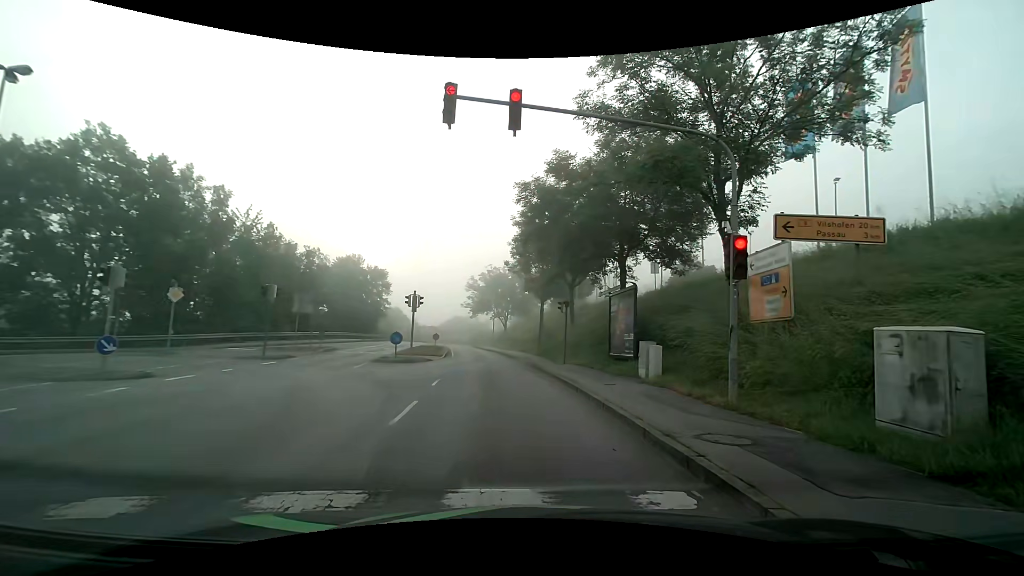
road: tertiary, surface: asphalt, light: Day
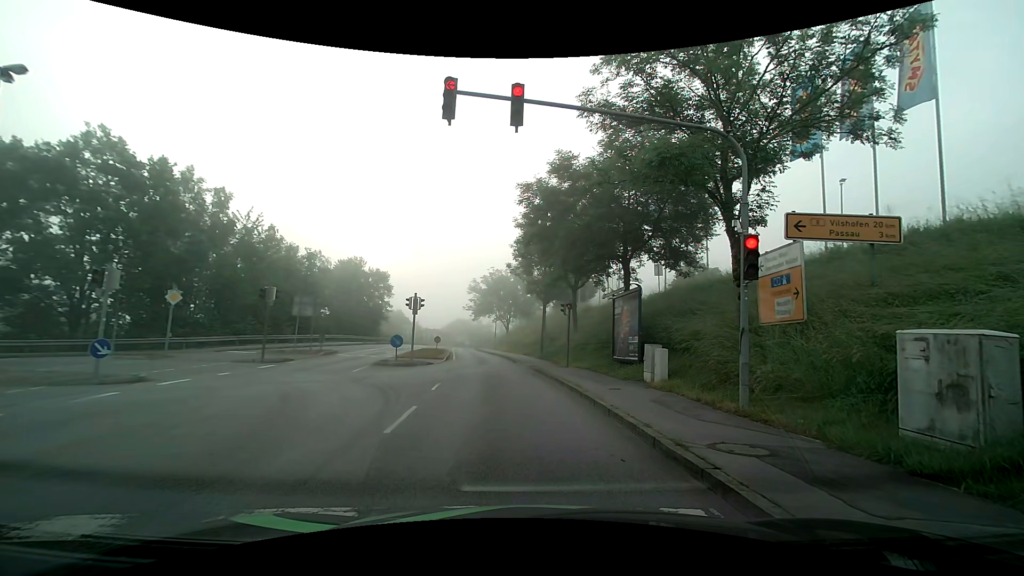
(0.0, +0.4) m; 0°
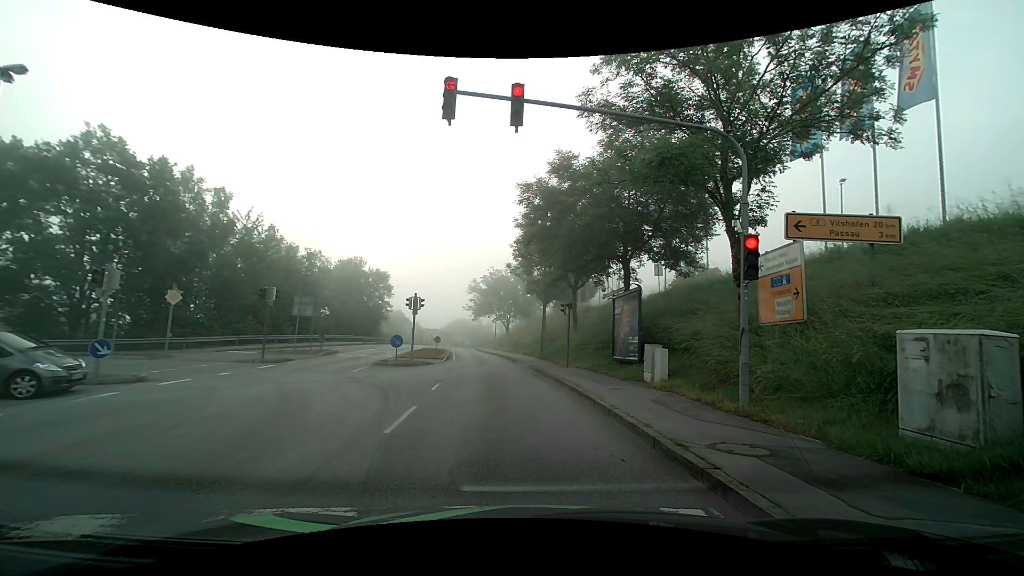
(0.0, 0.0) m; 0°
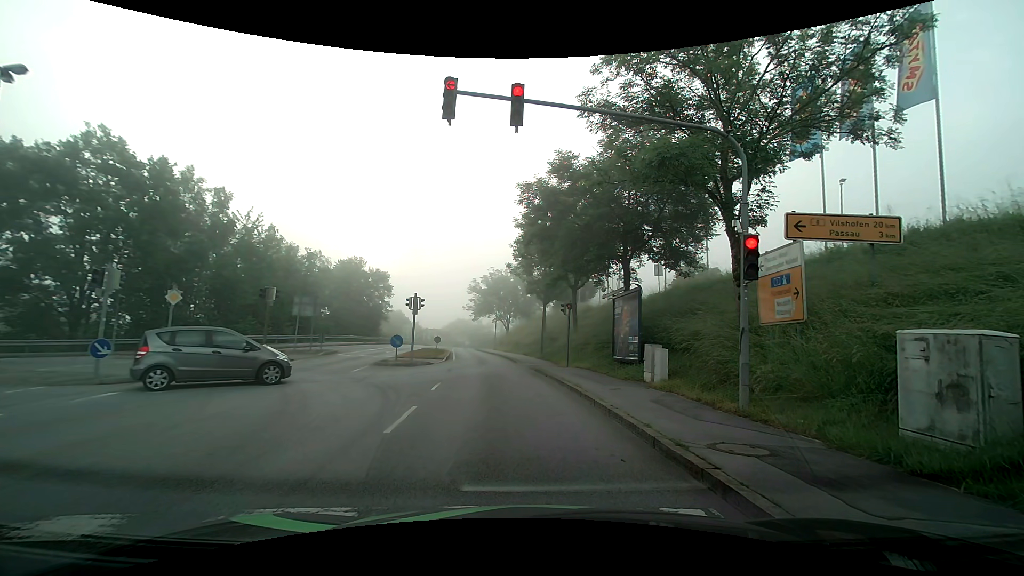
(0.0, 0.0) m; 0°
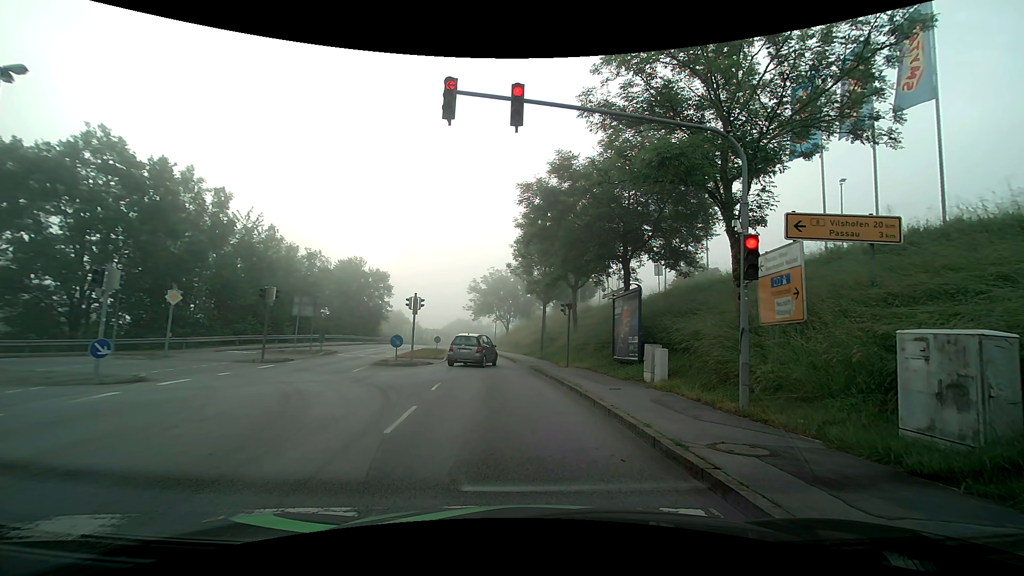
(0.0, 0.0) m; 0°
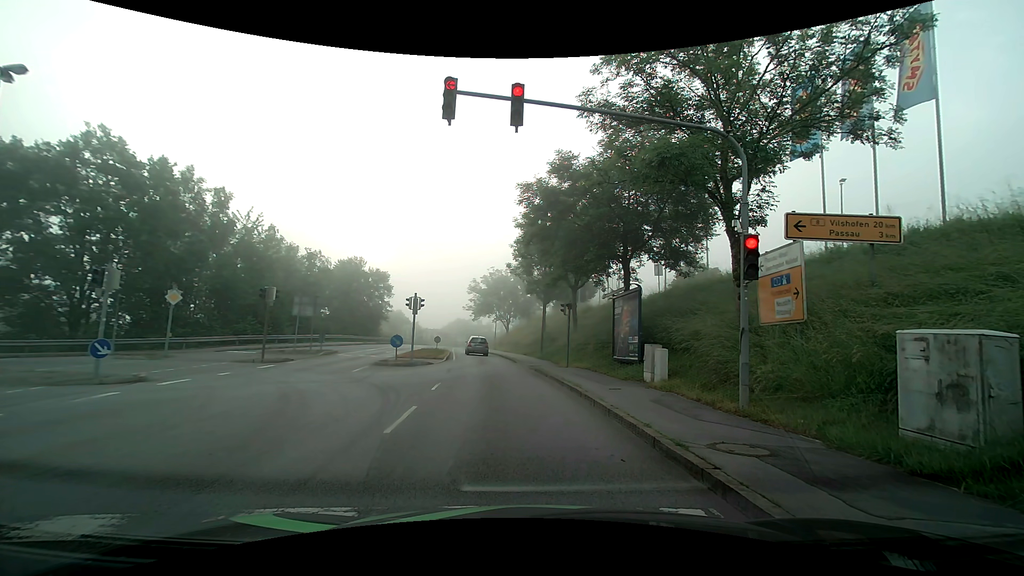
(0.0, 0.0) m; 0°
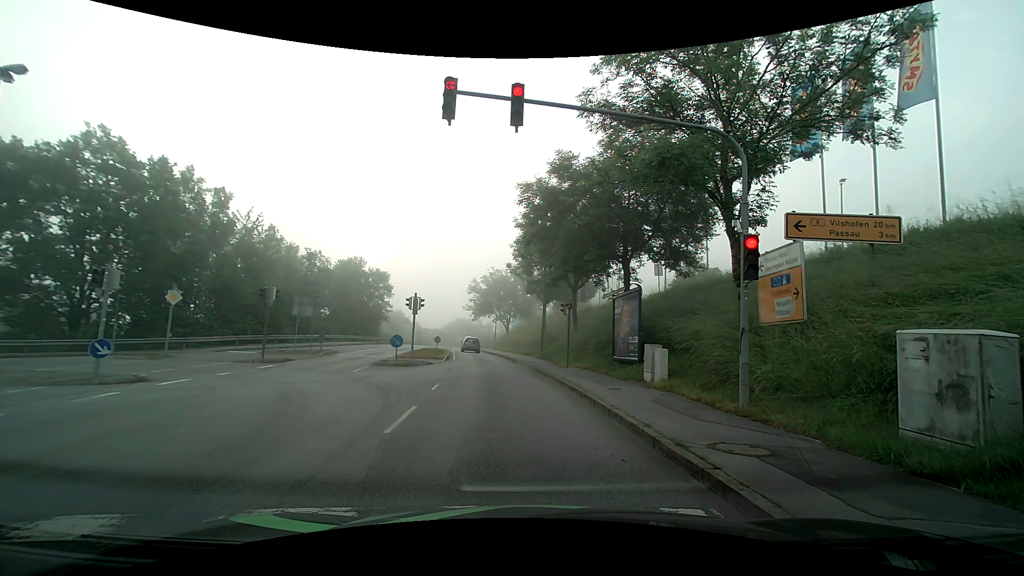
(0.0, 0.0) m; 0°
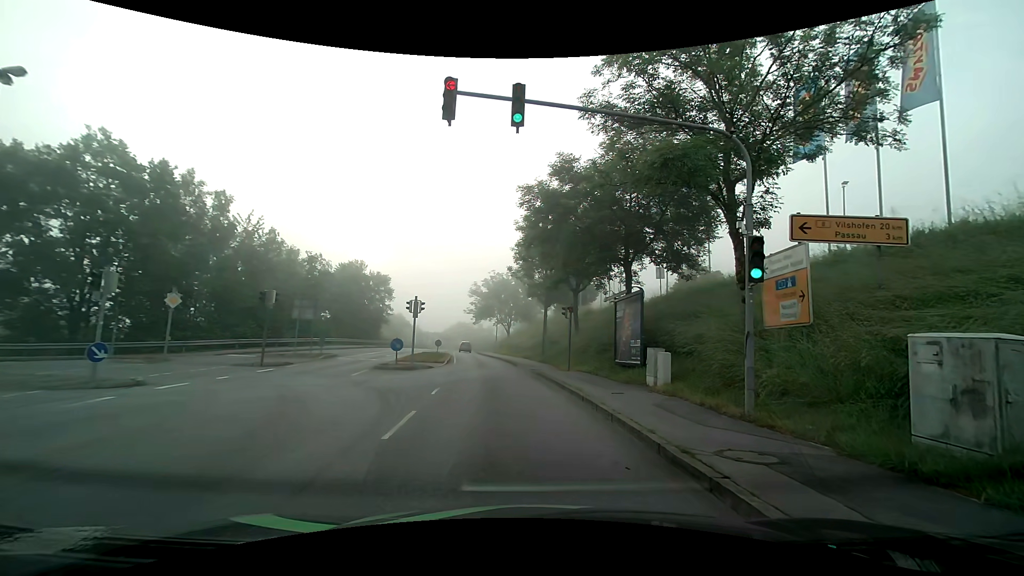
(0.0, +0.2) m; 0°
(0, +10) (-1, +20) (-2, +30) (-4, +40) (-5, +50) (-7, +60) (-8, +69) (-9, +79) (-10, +89) (-11, +99) m
